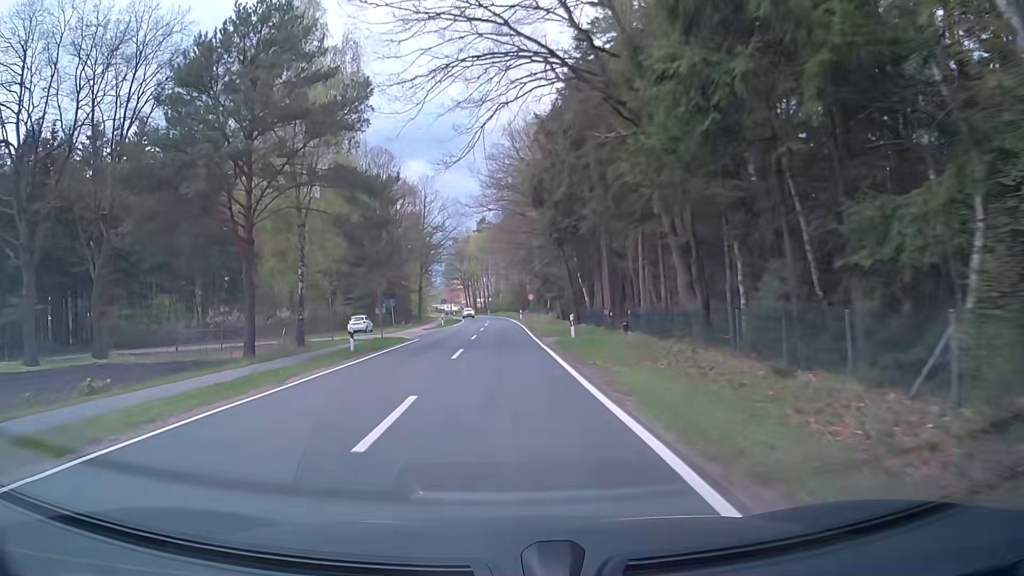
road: secondary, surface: asphalt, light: Day
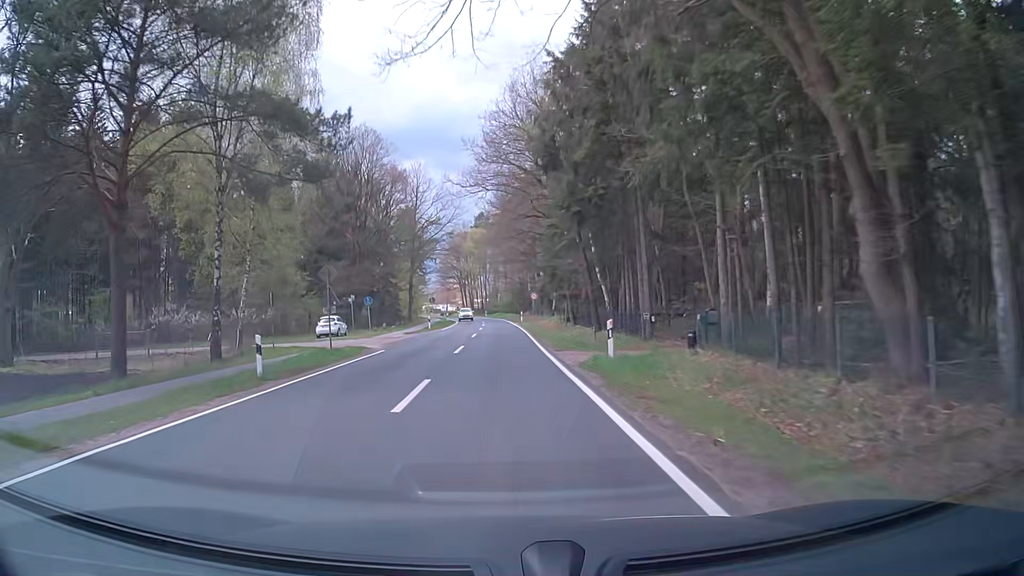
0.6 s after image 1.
(-0.1, +9.6) m; 0°
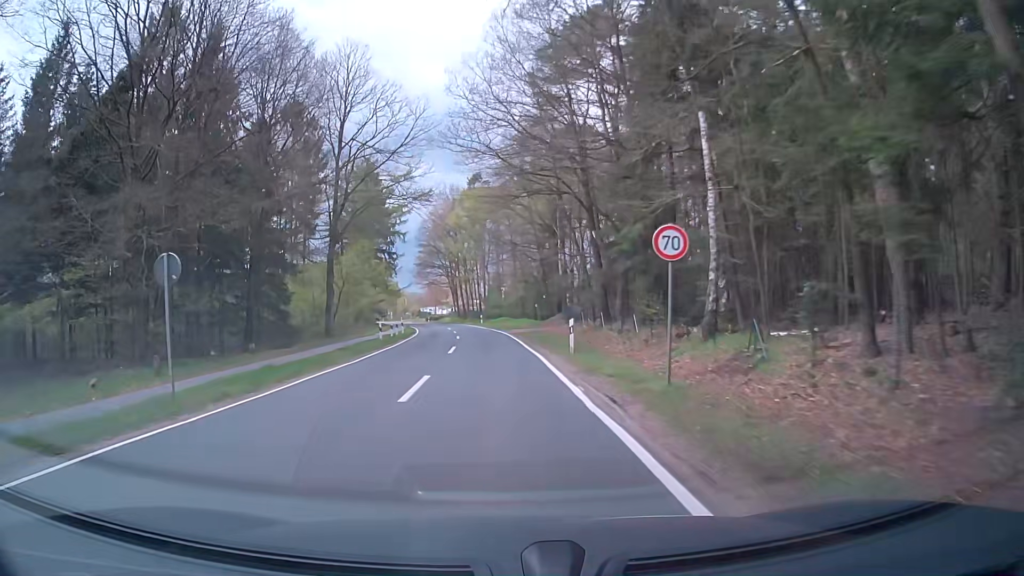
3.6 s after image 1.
(-0.2, +47.4) m; -1°
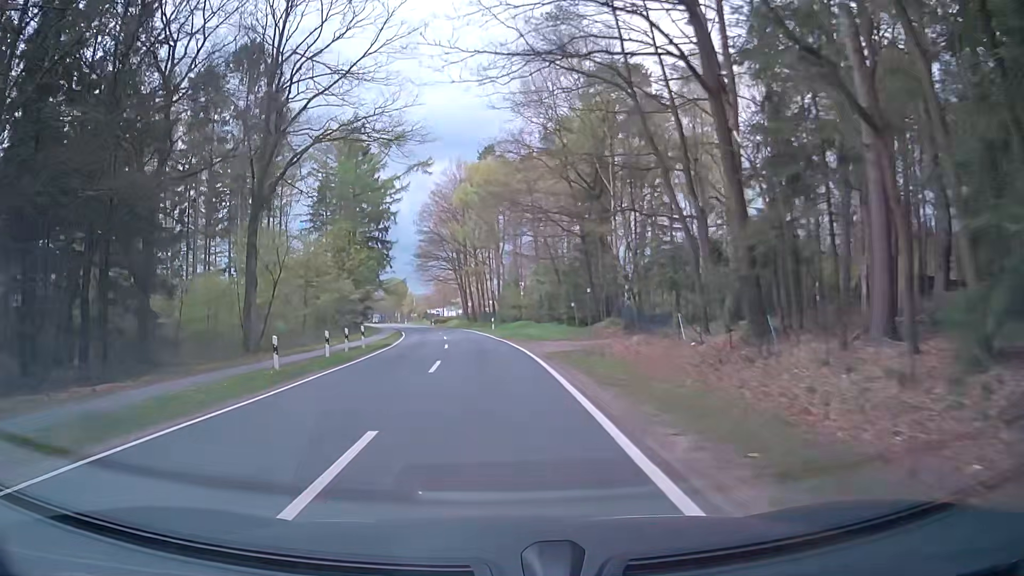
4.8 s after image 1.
(-0.1, +18.8) m; 0°
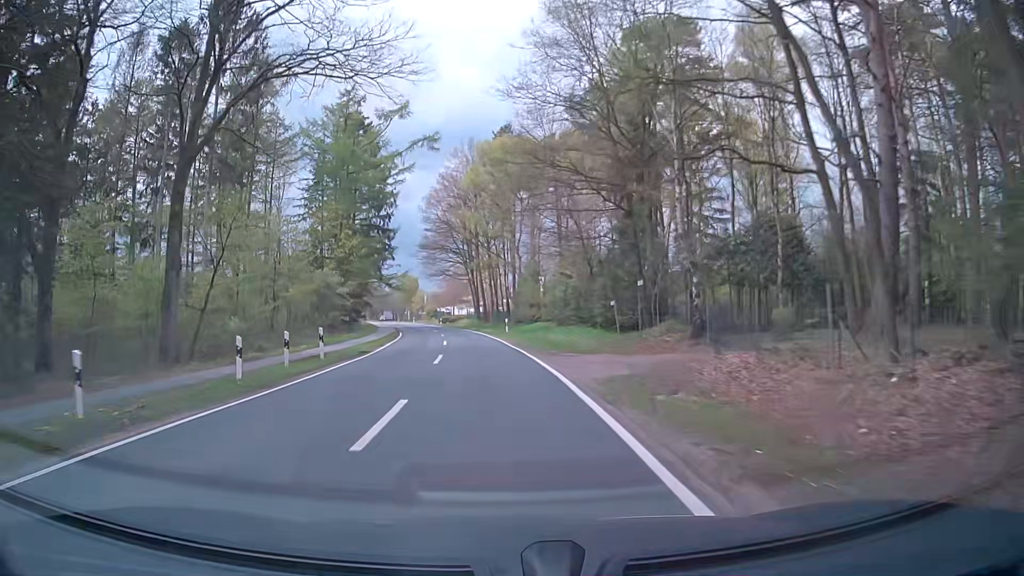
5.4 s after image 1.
(-0.2, +9.4) m; 0°
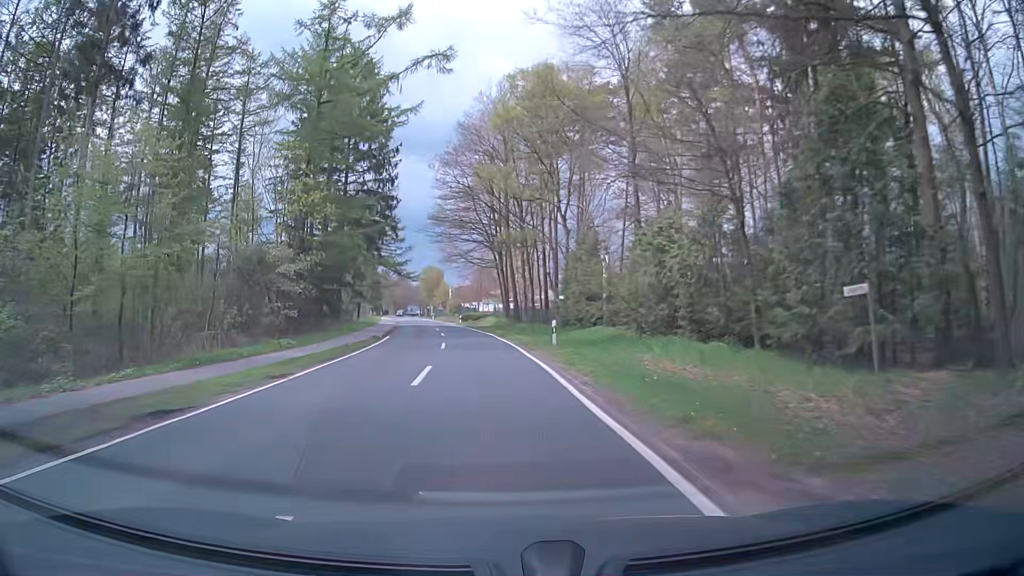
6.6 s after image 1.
(-0.9, +18.7) m; -4°
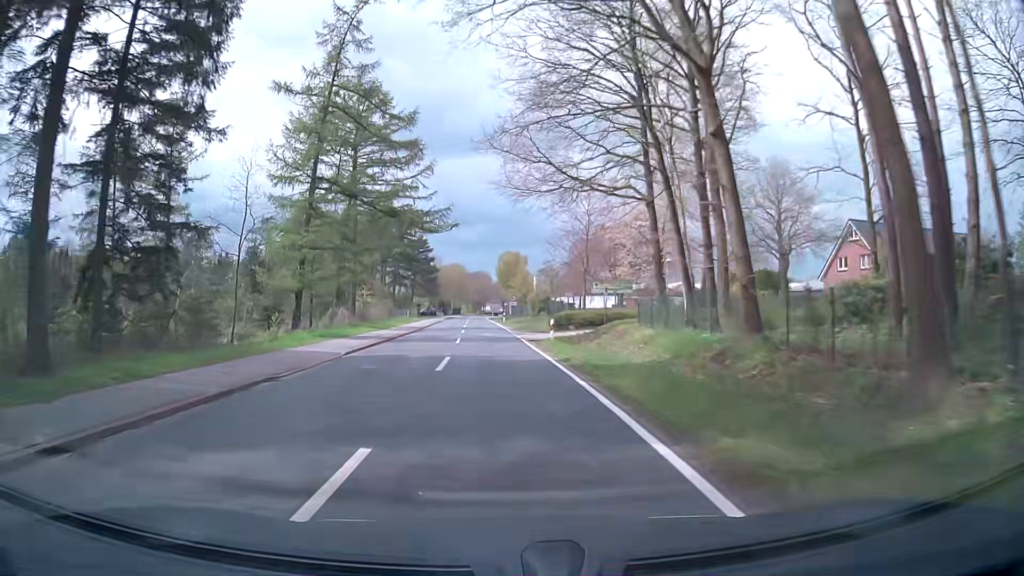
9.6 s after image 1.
(-3.0, +46.9) m; -7°
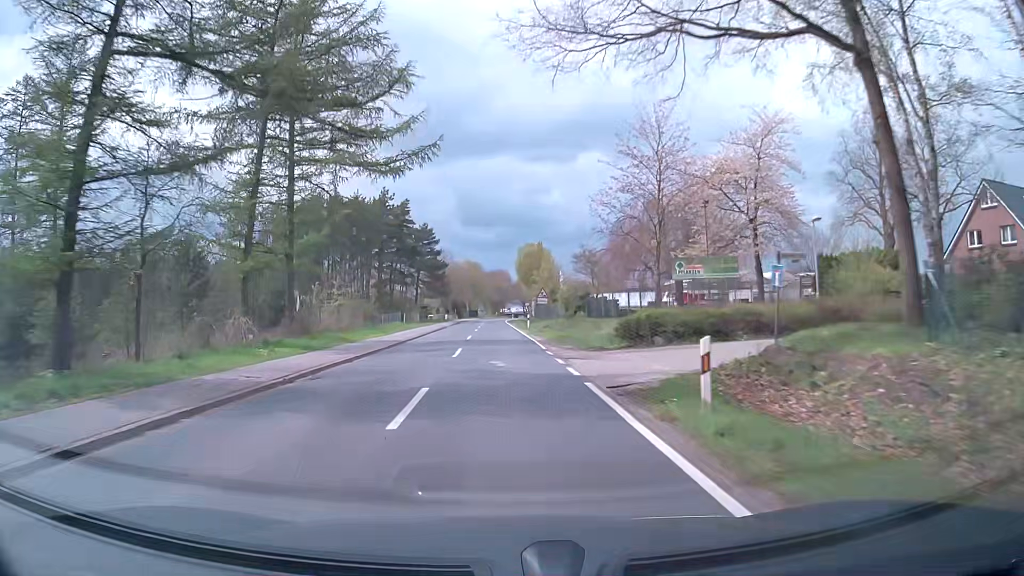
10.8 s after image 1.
(-0.3, +19.3) m; -2°
(0, +10) (0, +20) (0, +30) (0, +40) (0, +50) (0, +60) (0, +70) (0, +80) (0, +90) (0, +100) m
